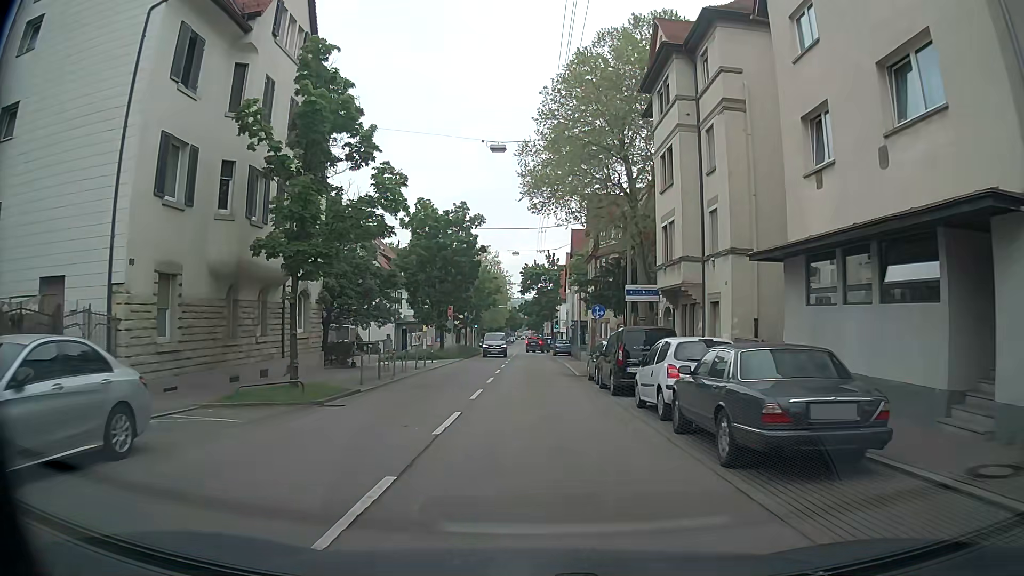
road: secondary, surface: asphalt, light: Day
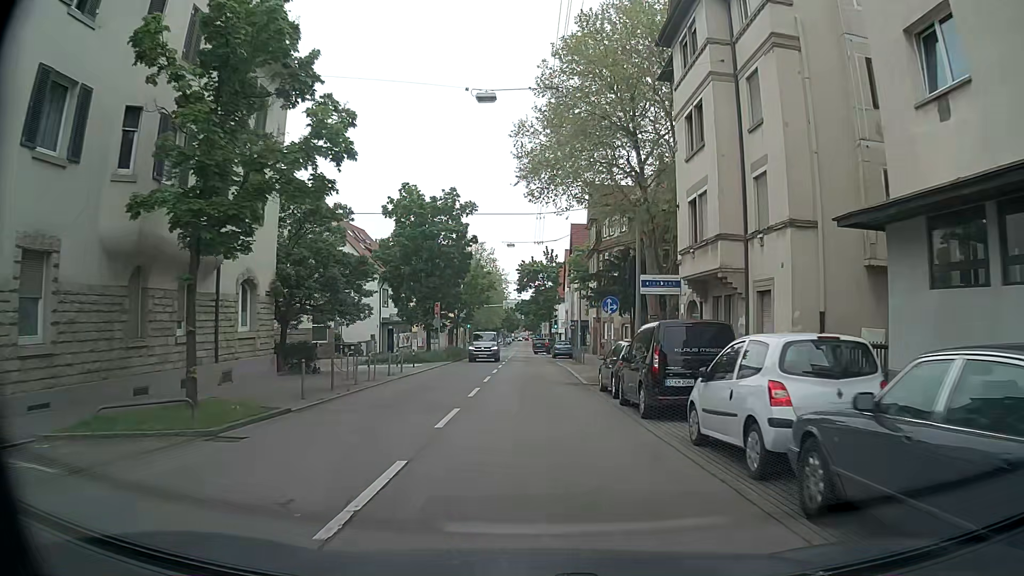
(0.0, +5.3) m; -1°
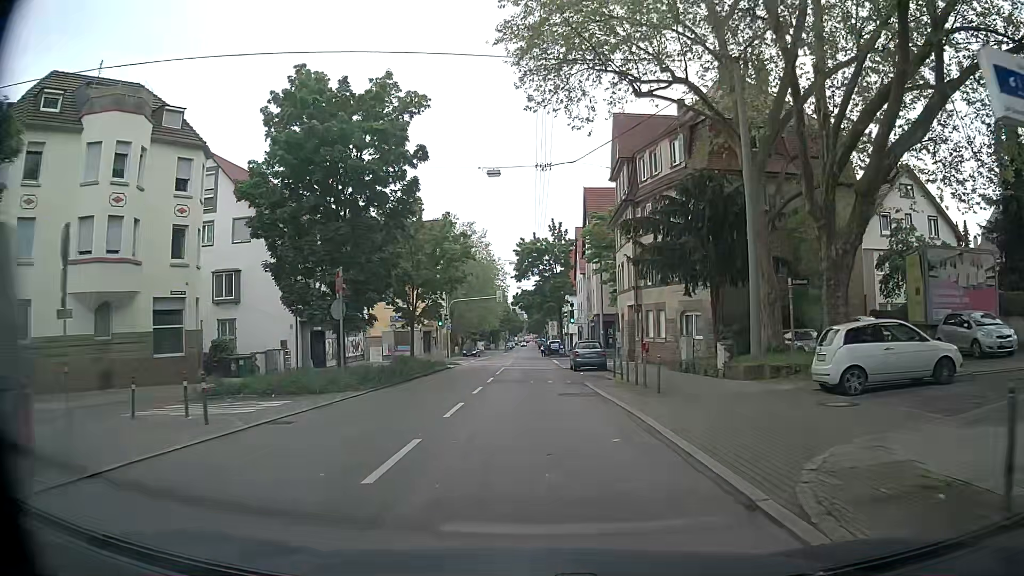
(+0.3, +22.3) m; 0°
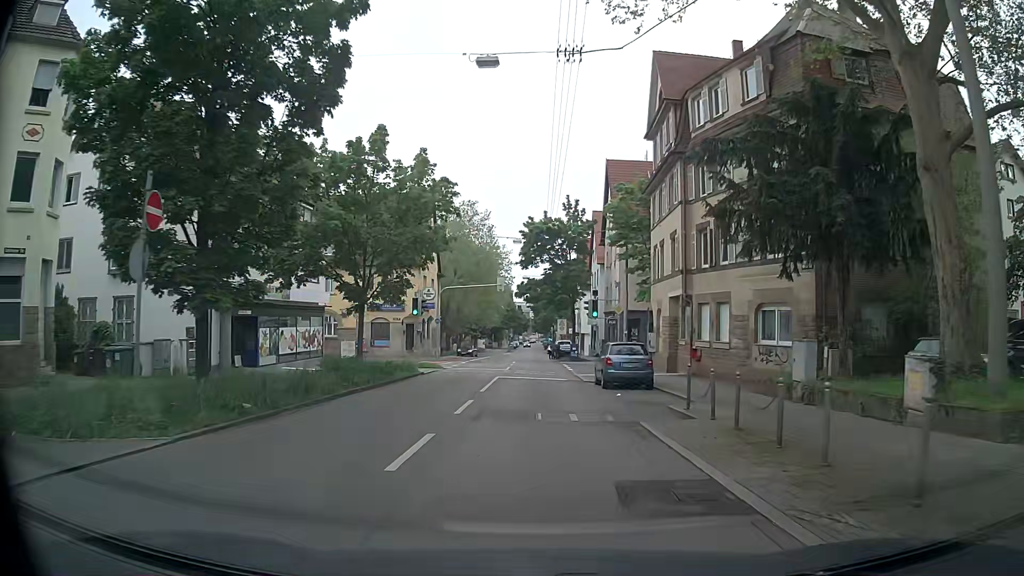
(-0.1, +11.5) m; 0°
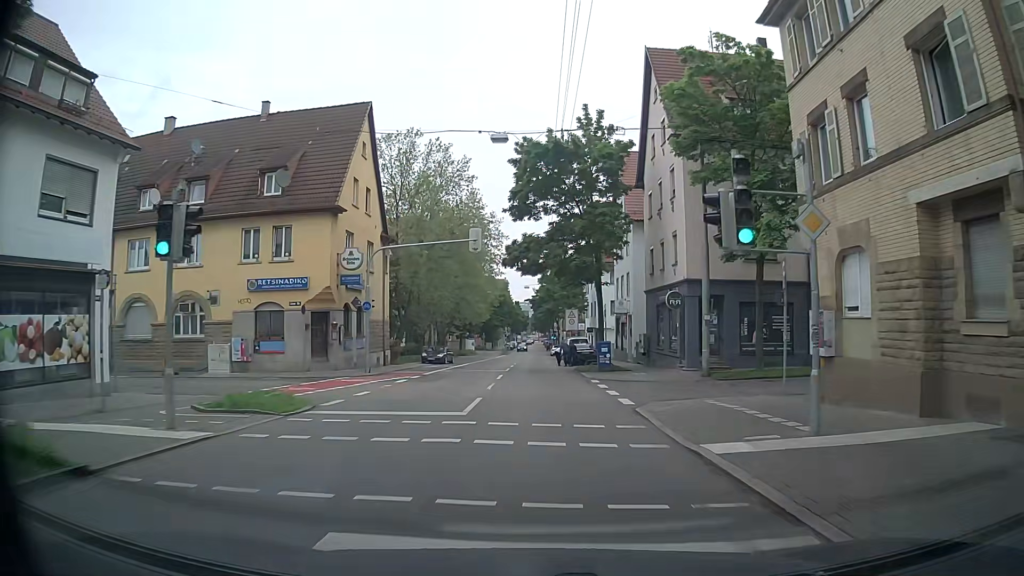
(-0.1, +22.5) m; -1°
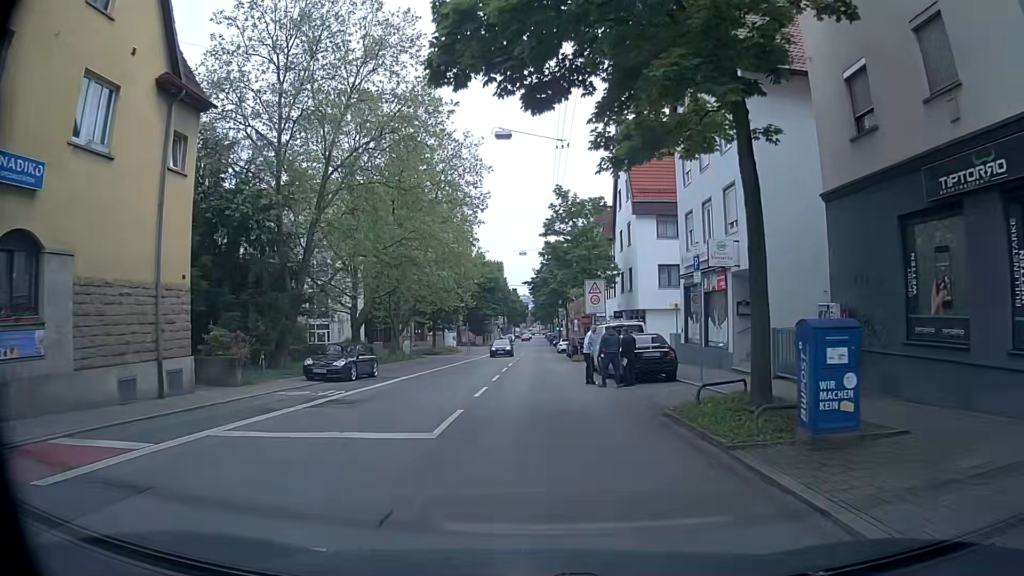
(+0.5, +24.2) m; +1°
